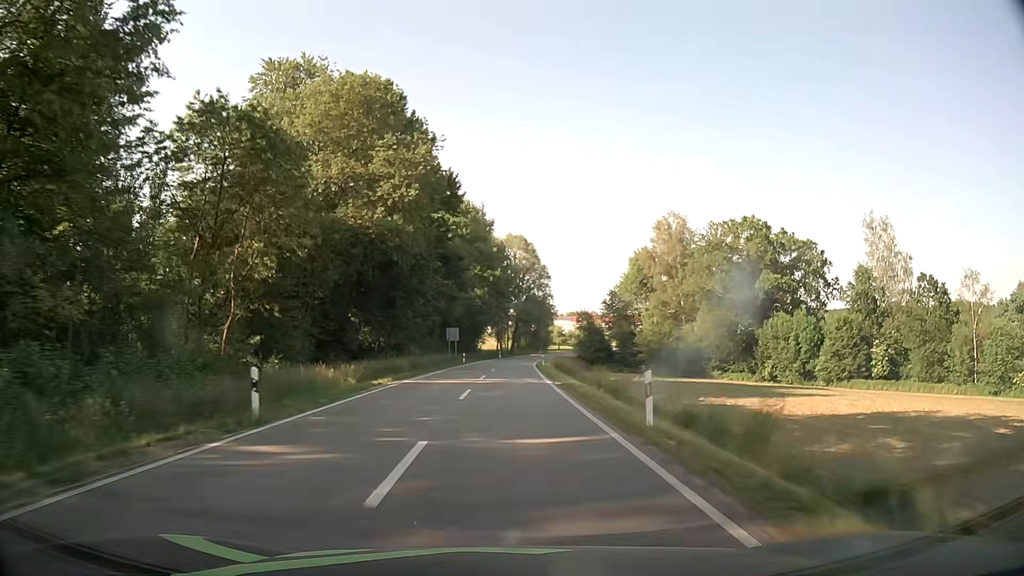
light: Day
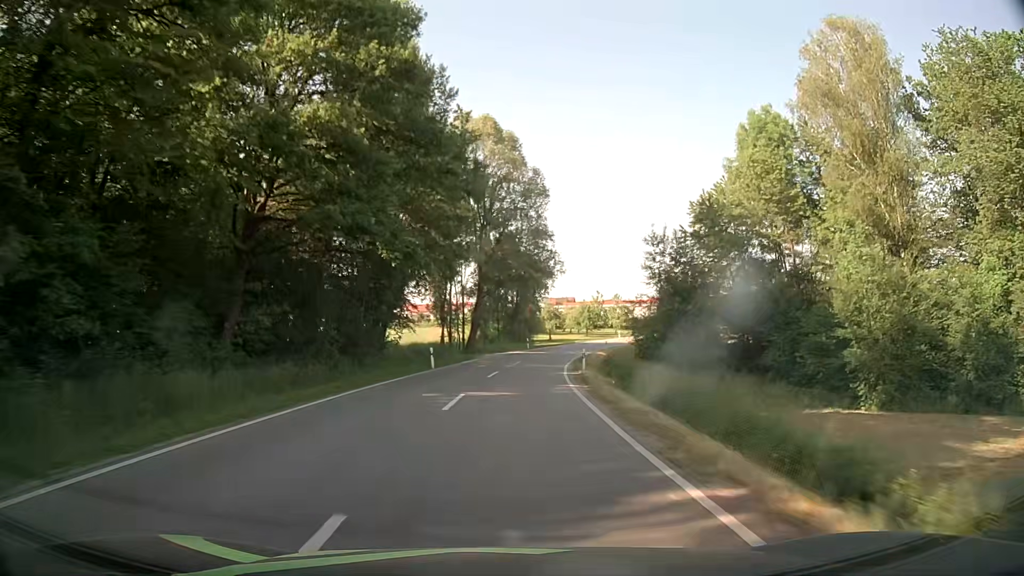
(+0.9, +64.5) m; +3°
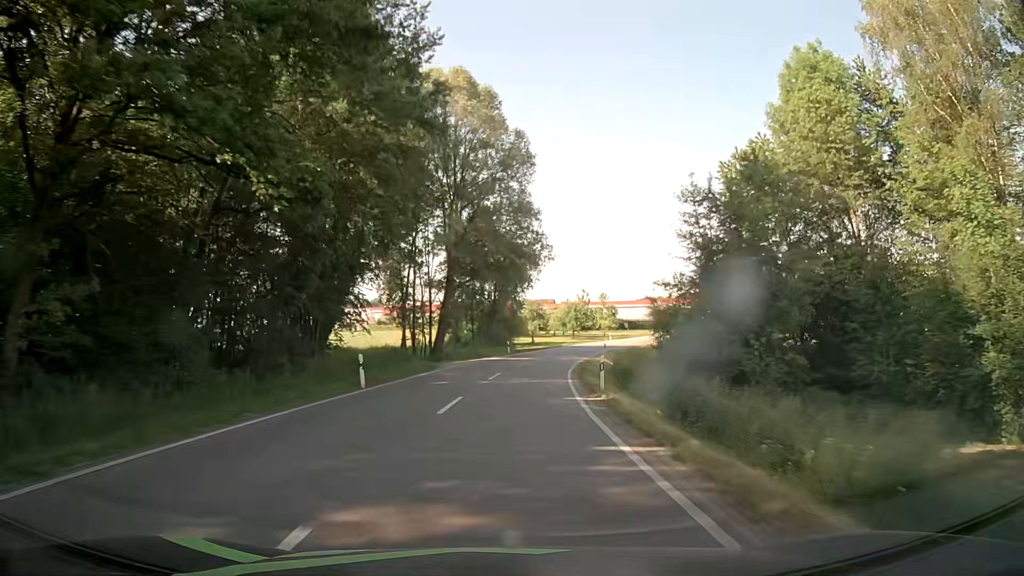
(+0.2, +12.2) m; +2°
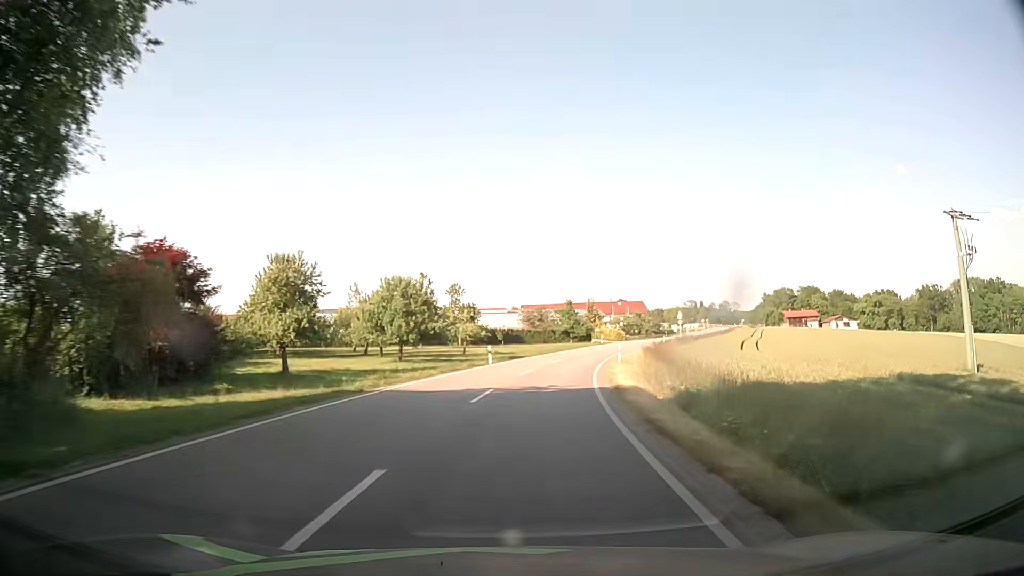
(+6.1, +56.9) m; +13°
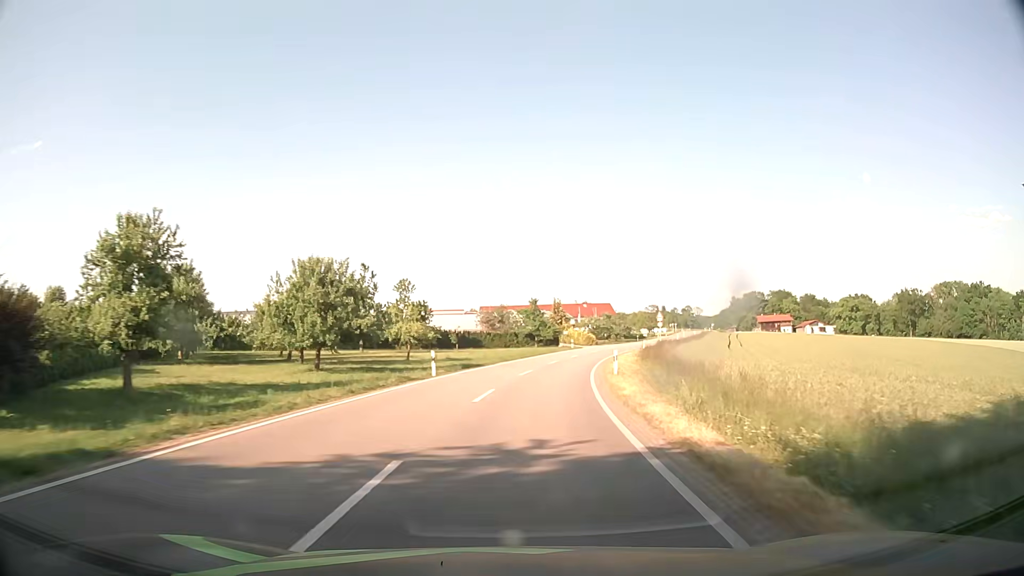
(+0.4, +11.3) m; +4°
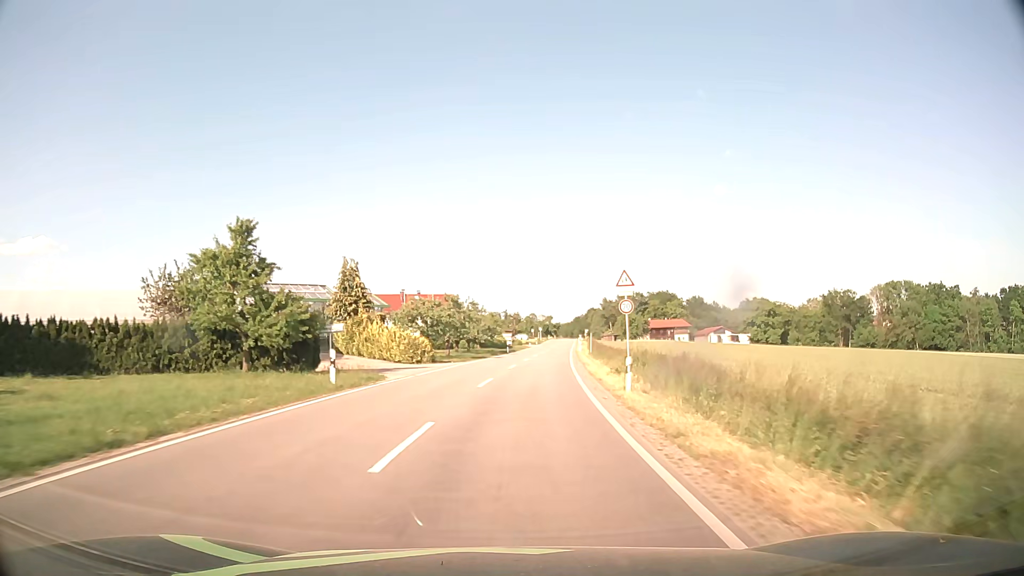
(+7.7, +55.9) m; +14°
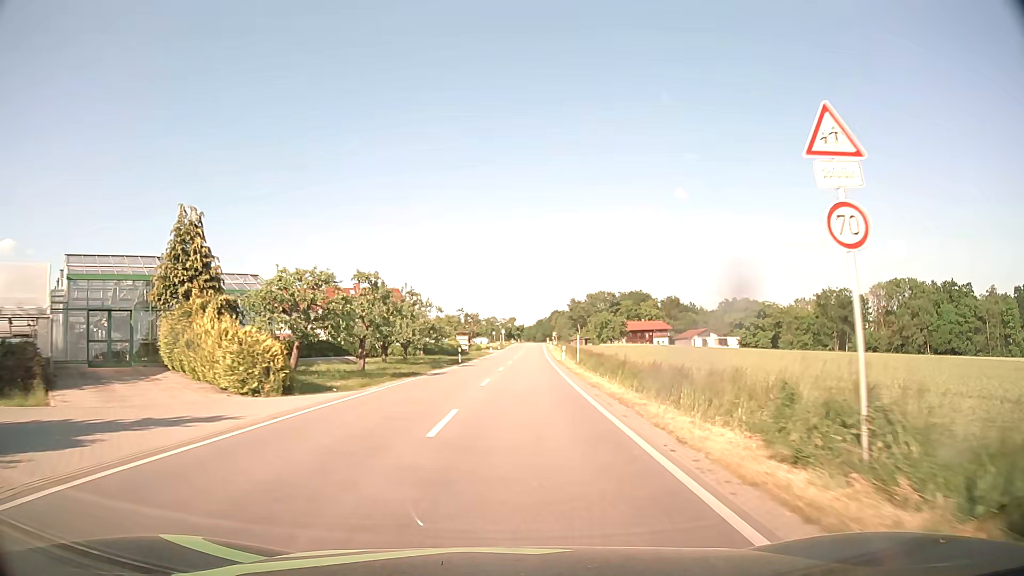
(+0.6, +20.9) m; +3°
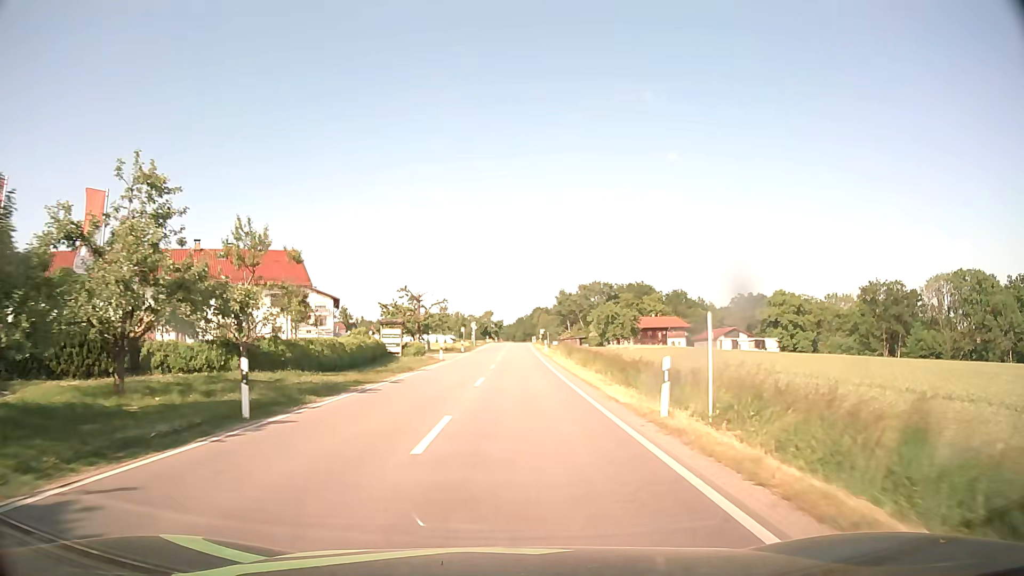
(+1.0, +37.2) m; +2°
